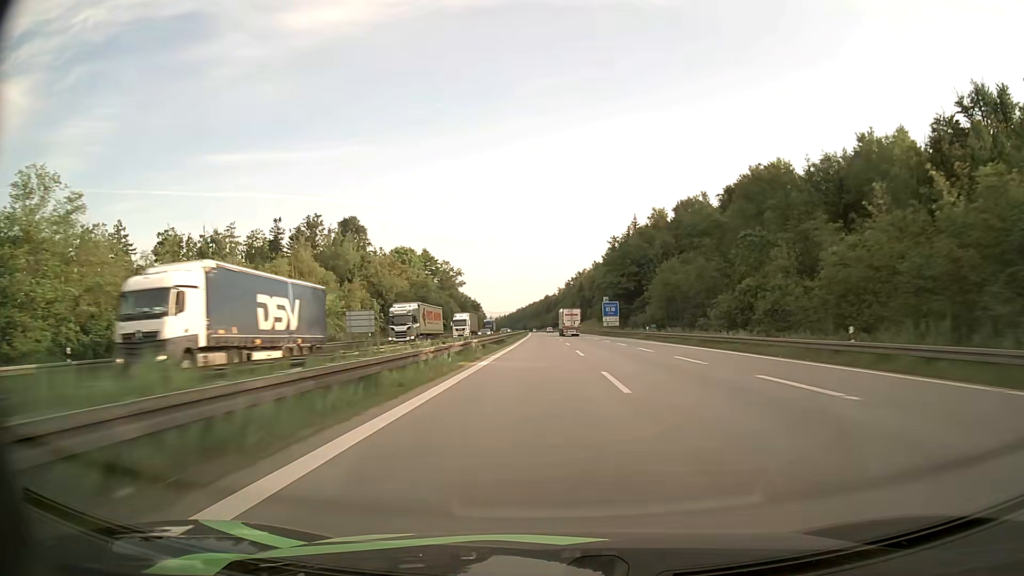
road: motorway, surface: asphalt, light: Day
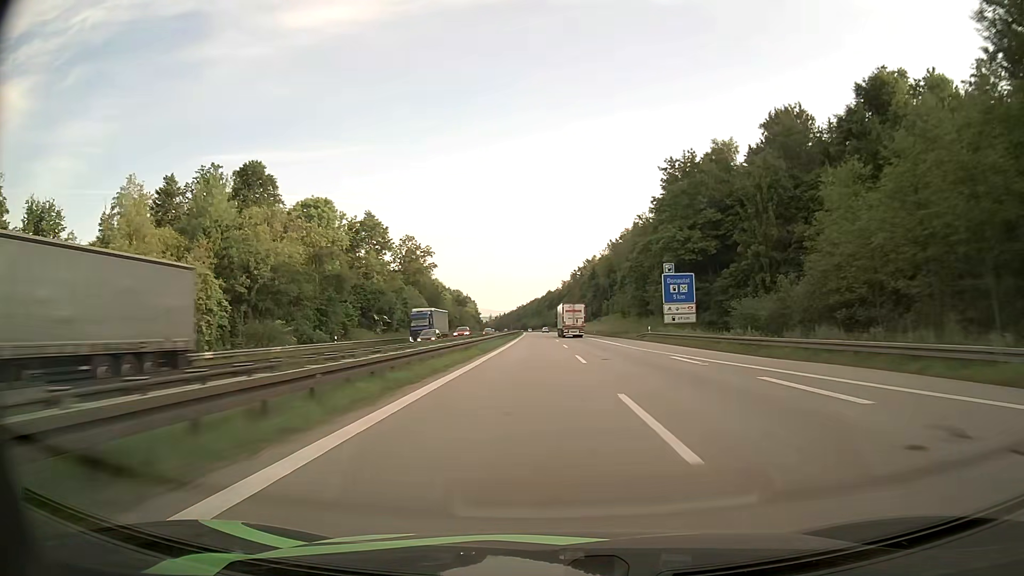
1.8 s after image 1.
(-0.1, +60.8) m; 0°
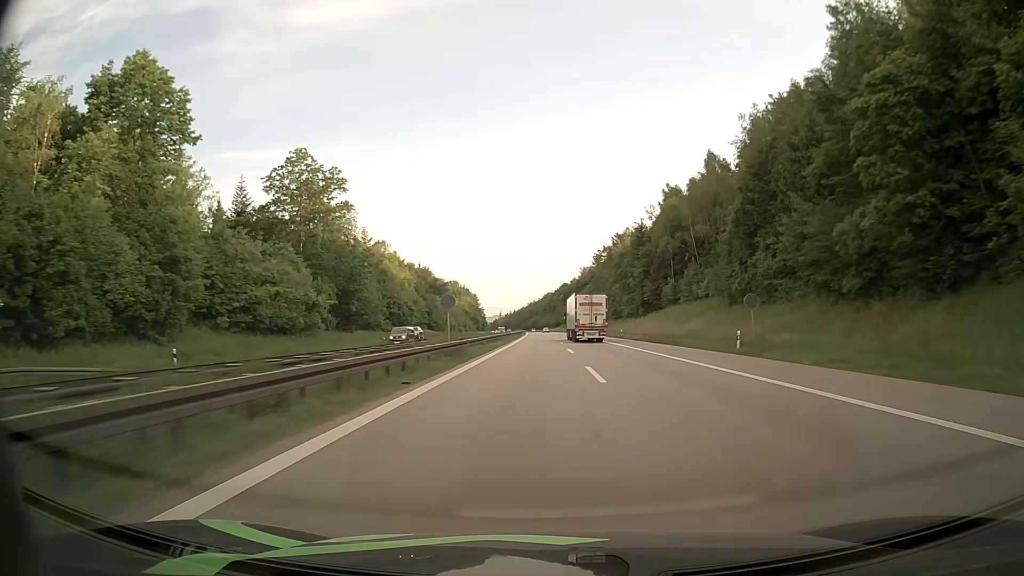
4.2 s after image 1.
(-0.8, +80.5) m; -1°
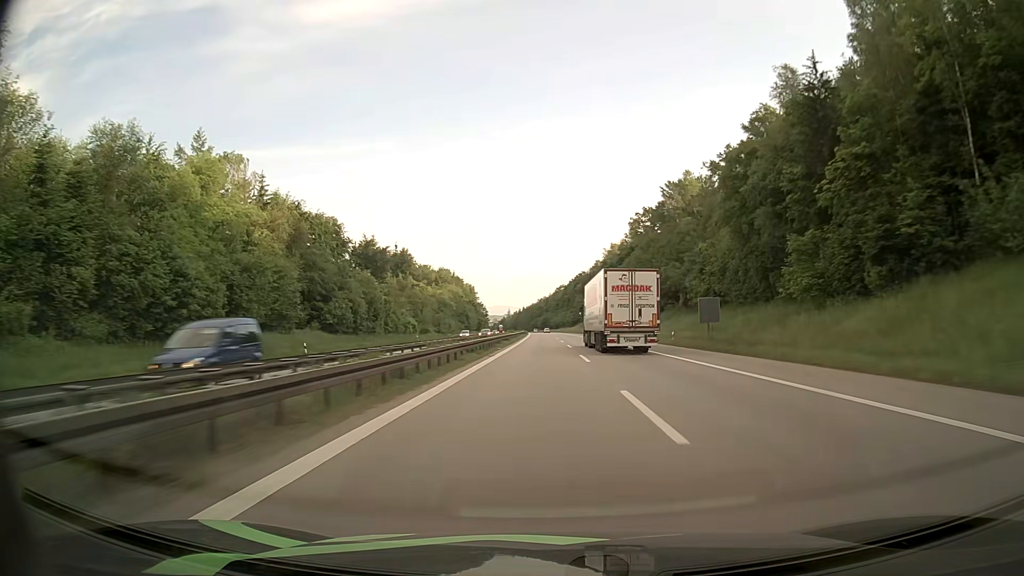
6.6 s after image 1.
(-0.9, +79.9) m; -1°
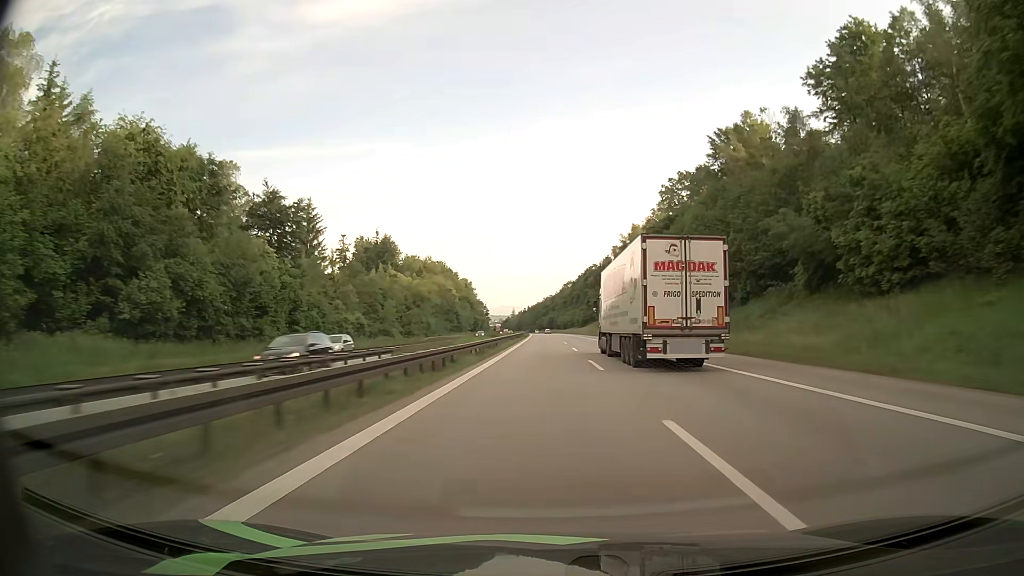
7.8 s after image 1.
(-0.1, +40.5) m; -1°
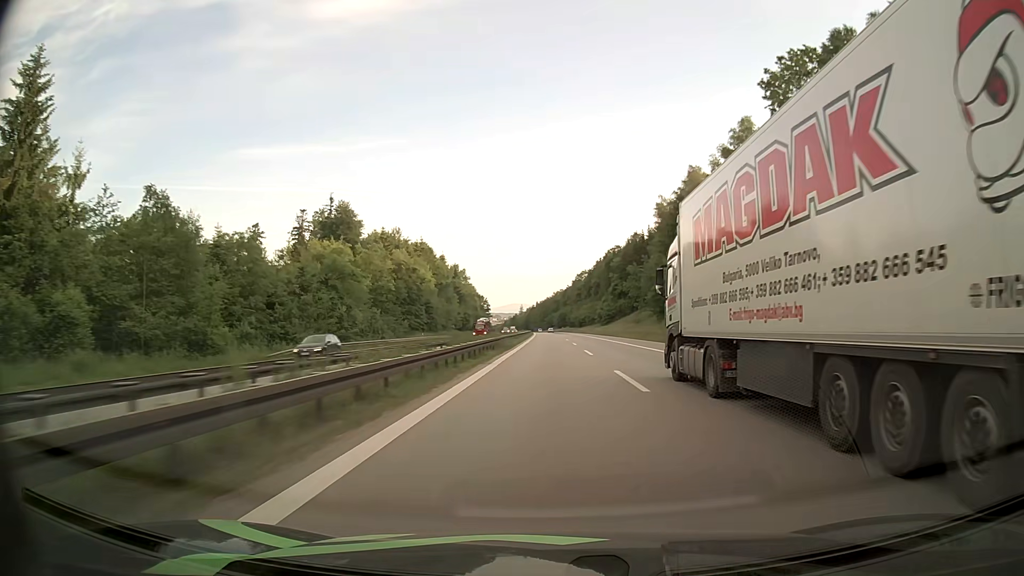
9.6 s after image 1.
(-0.3, +61.5) m; -1°
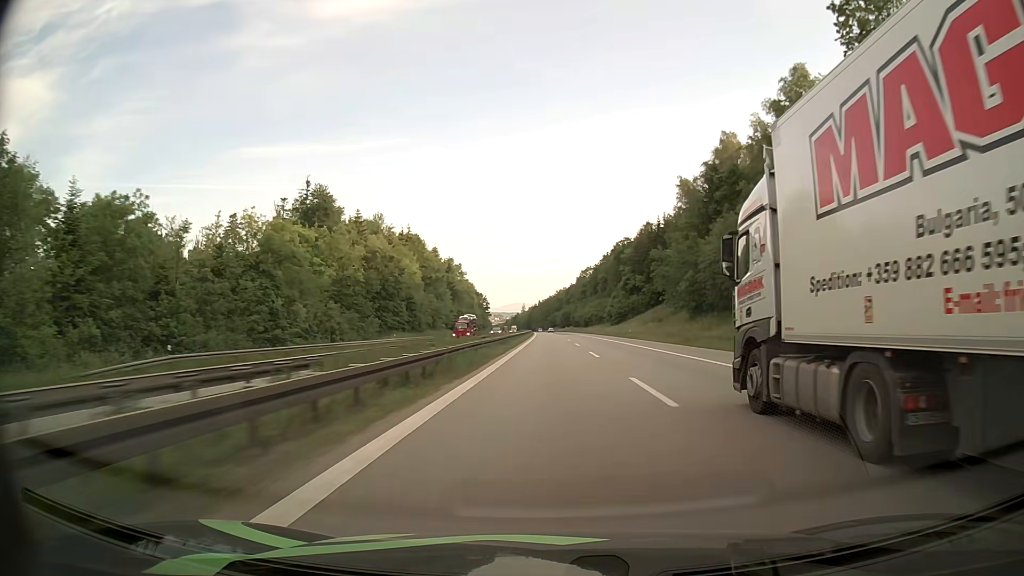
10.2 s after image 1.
(-0.1, +20.5) m; 0°
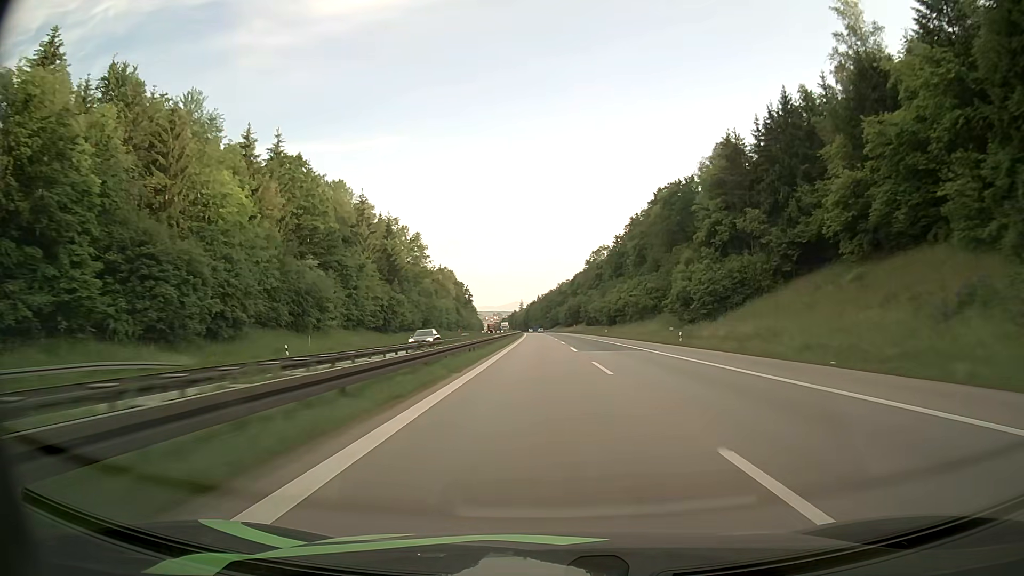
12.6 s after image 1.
(-0.2, +82.2) m; 0°
(0, +10) (0, +20) (0, +30) (0, +40) (0, +50) (0, +60) (0, +70) (0, +80) (0, +90) (-1, +100) m
